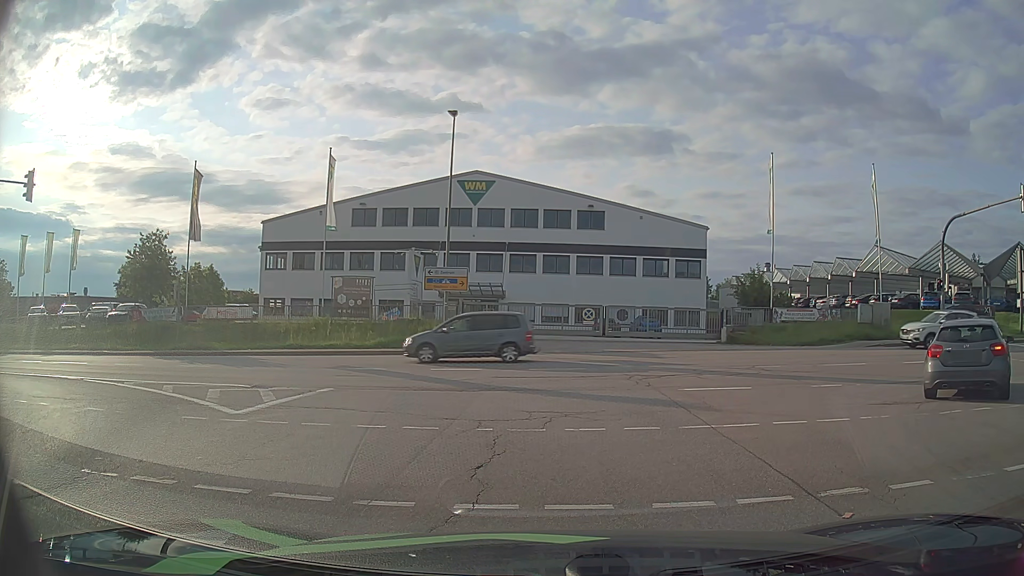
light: Day
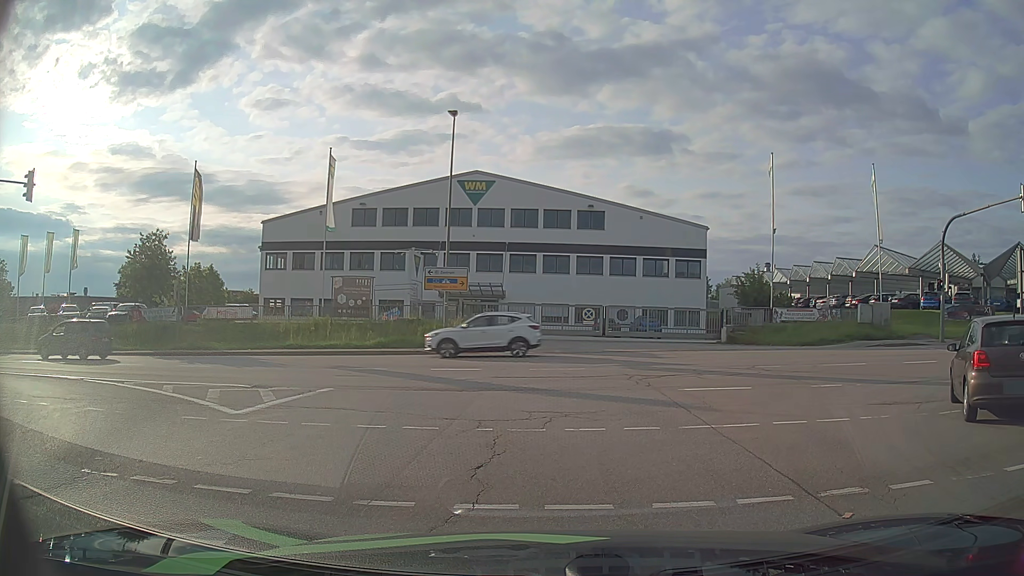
(0.0, 0.0) m; 0°
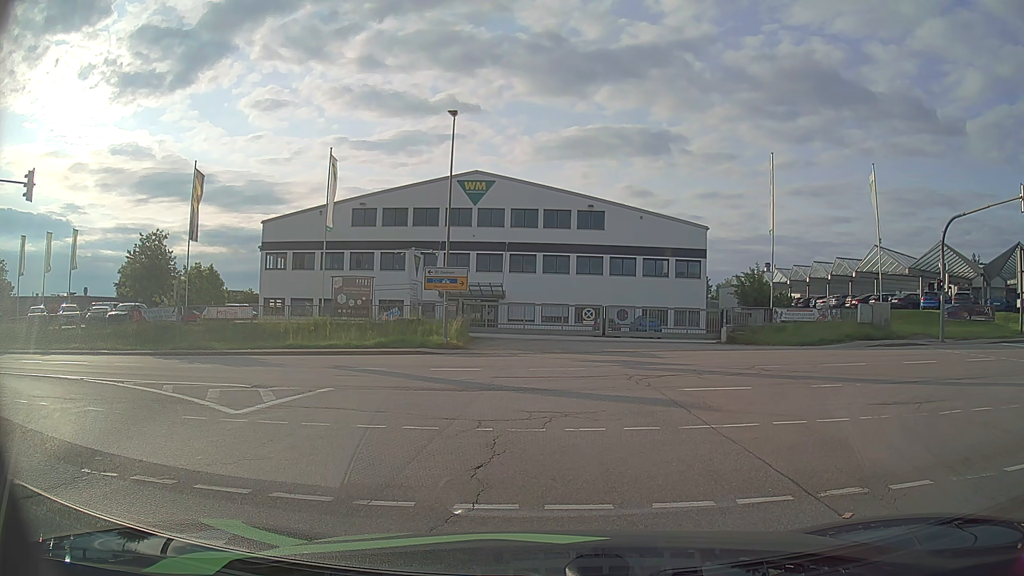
(0.0, 0.0) m; 0°
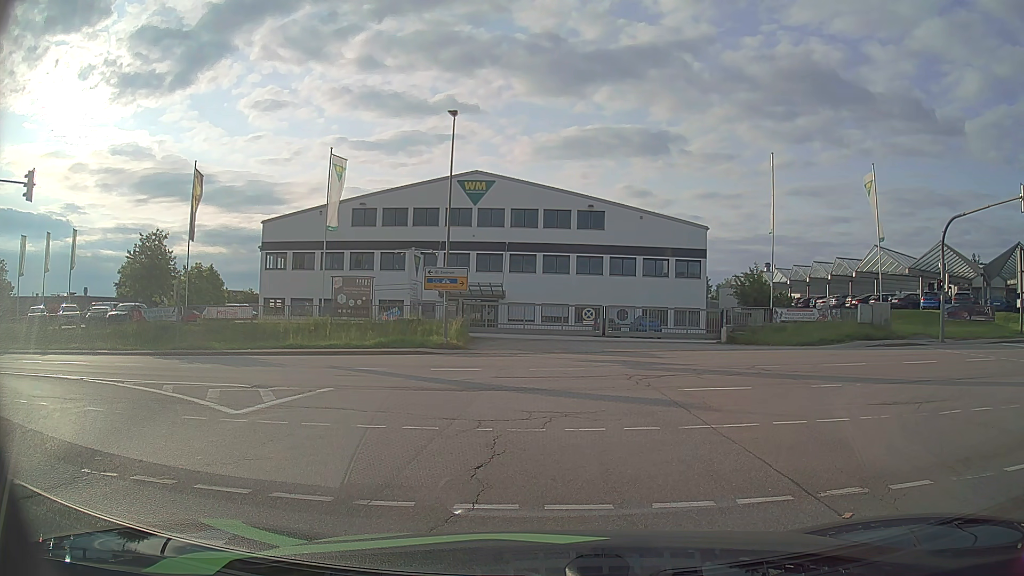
(0.0, 0.0) m; 0°
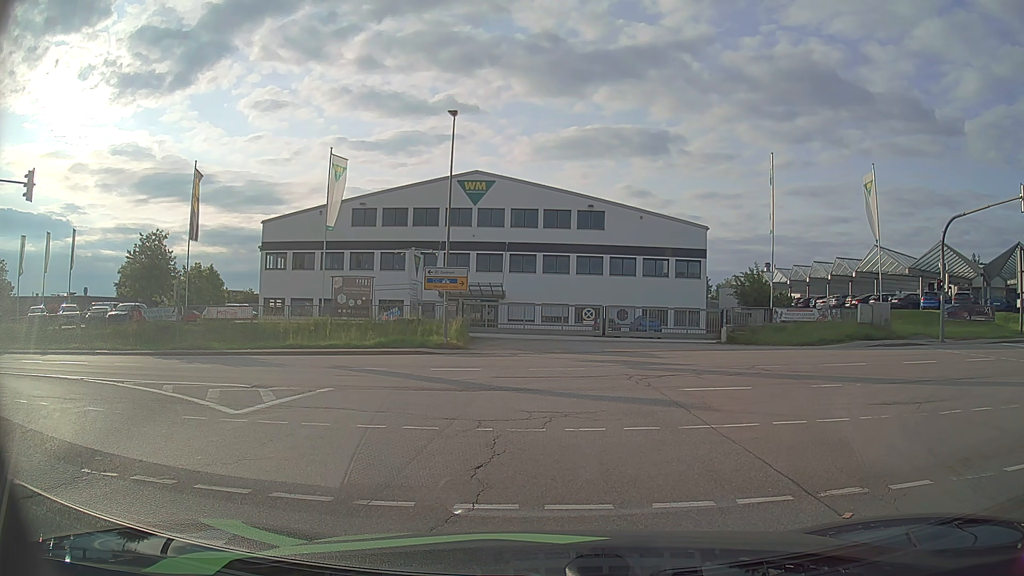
(0.0, 0.0) m; 0°
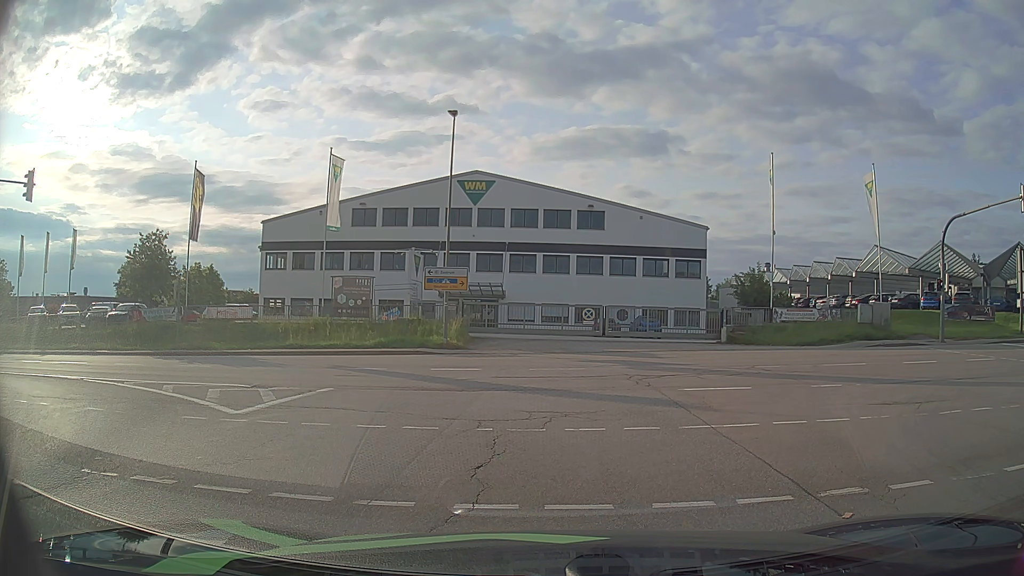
(0.0, 0.0) m; 0°
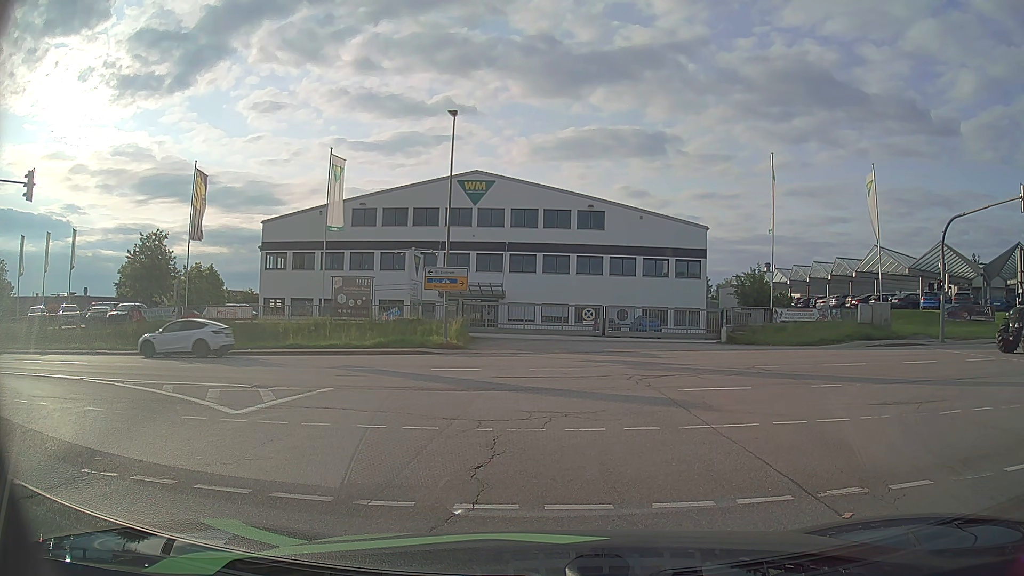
(0.0, 0.0) m; 0°
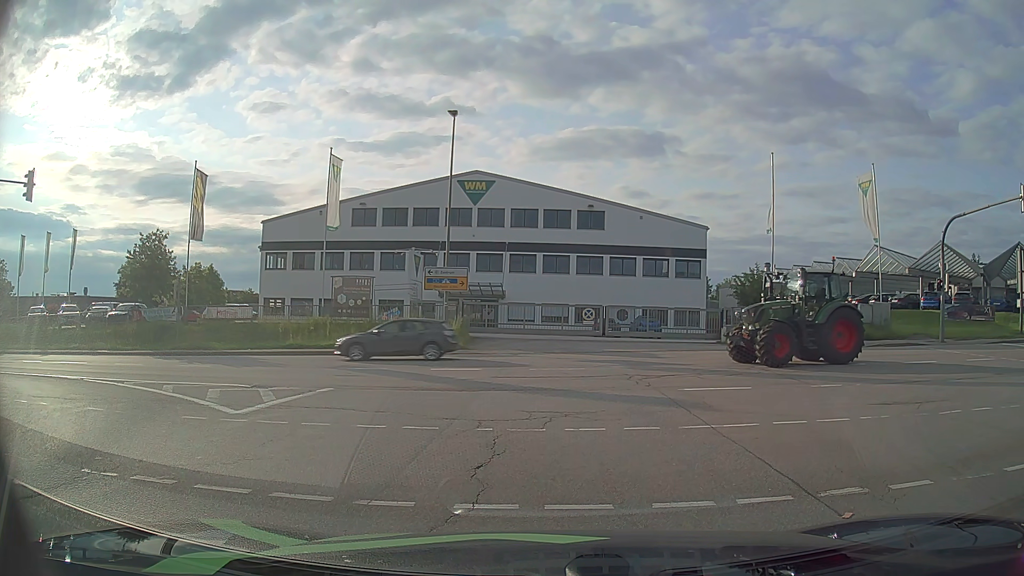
(0.0, 0.0) m; 0°
(0, +10) (-2, +20) (-10, +26) (-20, +27) (-30, +27) (-40, +27) (-50, +27) (-60, +26) (-70, +26) (-80, +26) m
